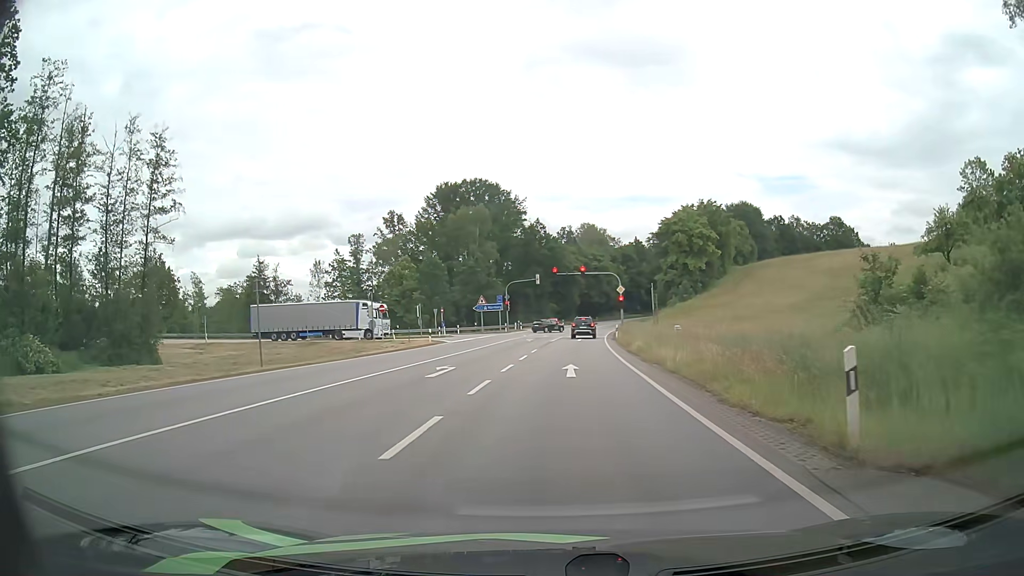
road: primary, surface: asphalt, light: Day
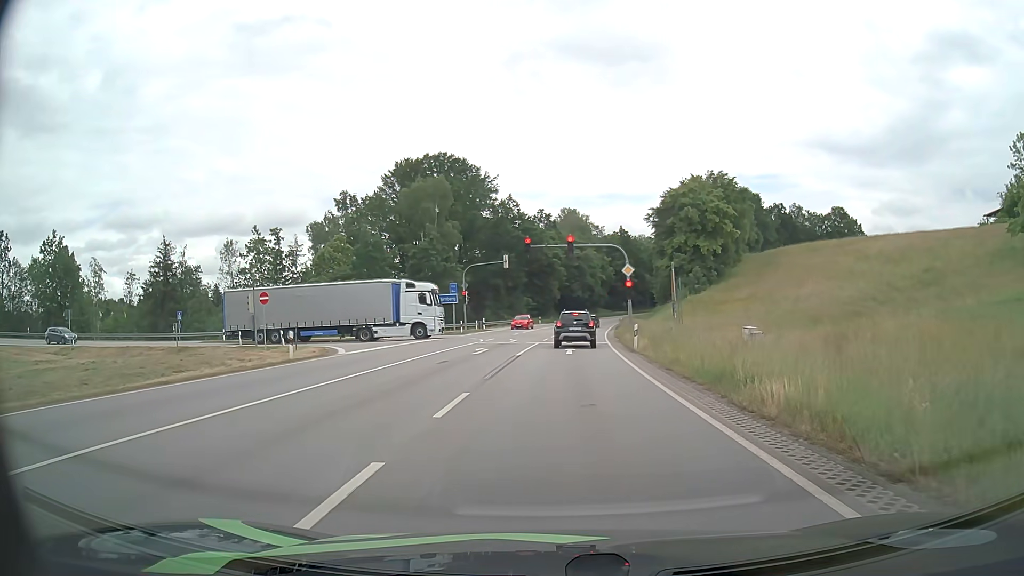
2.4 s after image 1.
(+0.5, +20.8) m; +2°
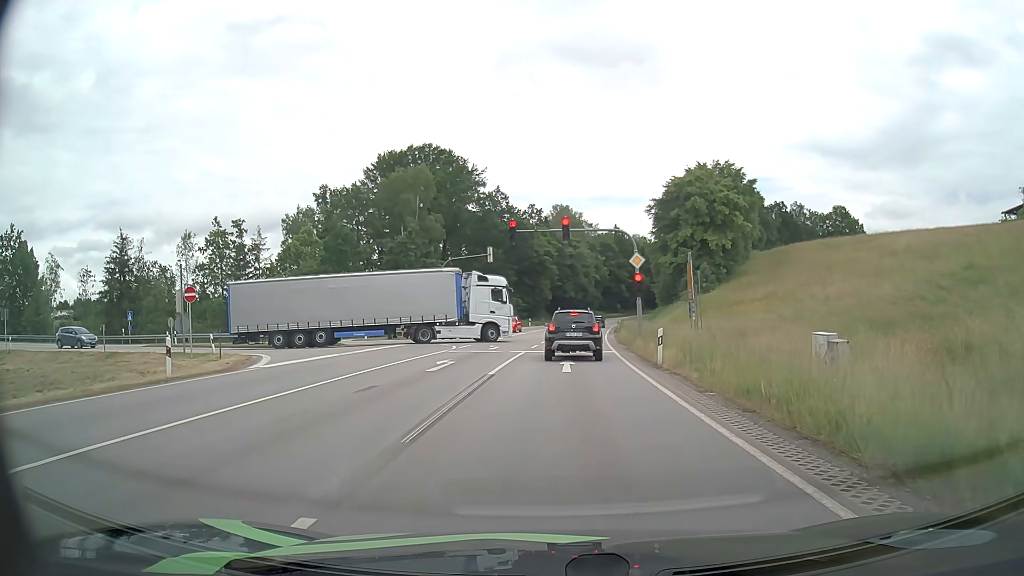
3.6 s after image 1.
(0.0, +7.6) m; +1°
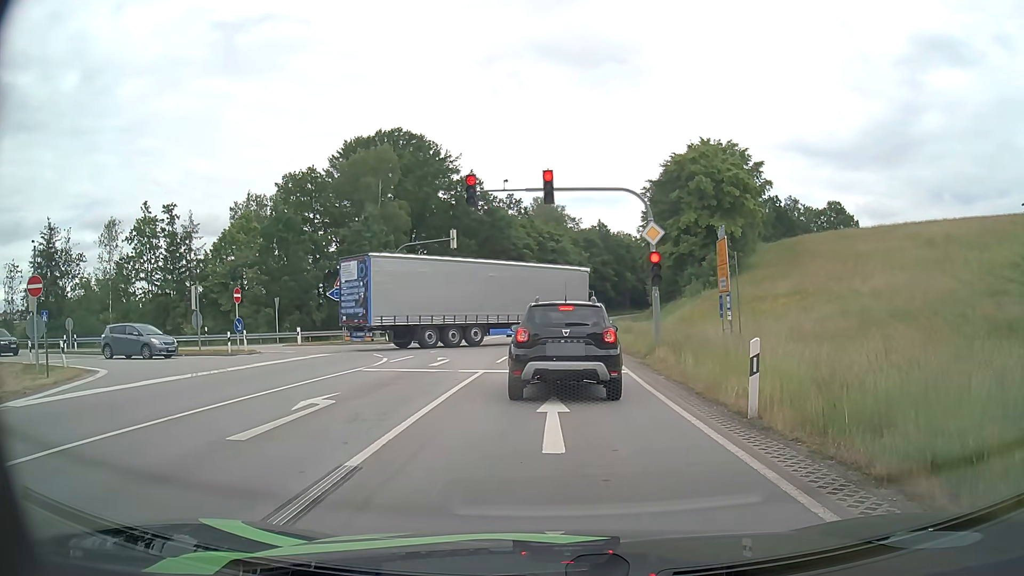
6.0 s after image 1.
(+0.2, +9.9) m; +1°
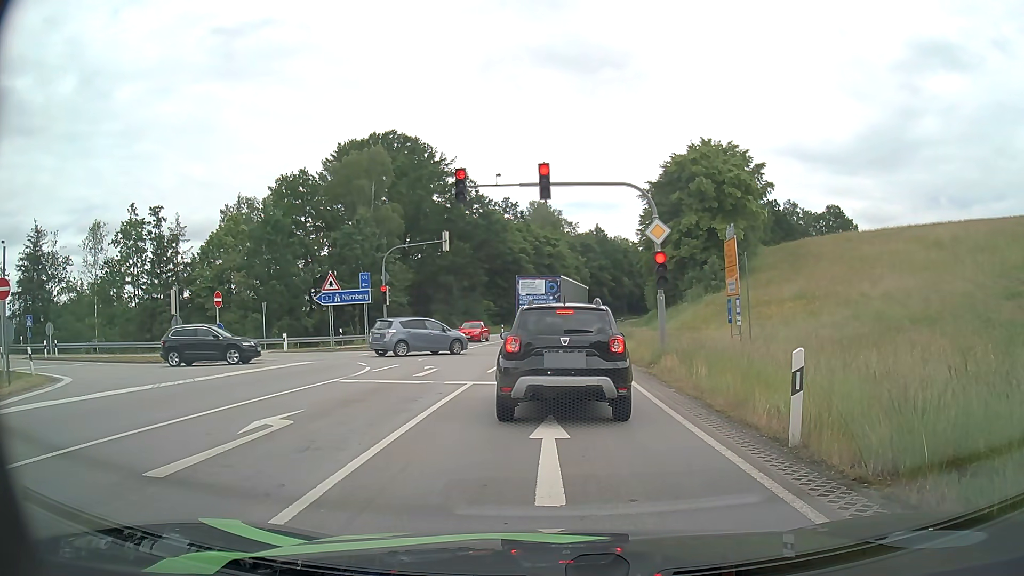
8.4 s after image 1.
(0.0, +1.6) m; +1°
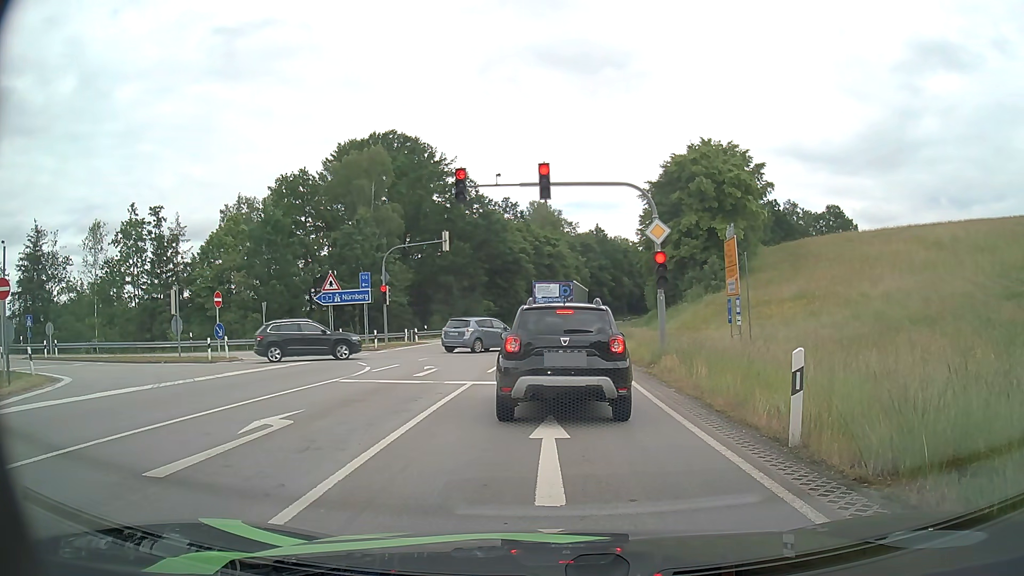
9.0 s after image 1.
(0.0, 0.0) m; 0°
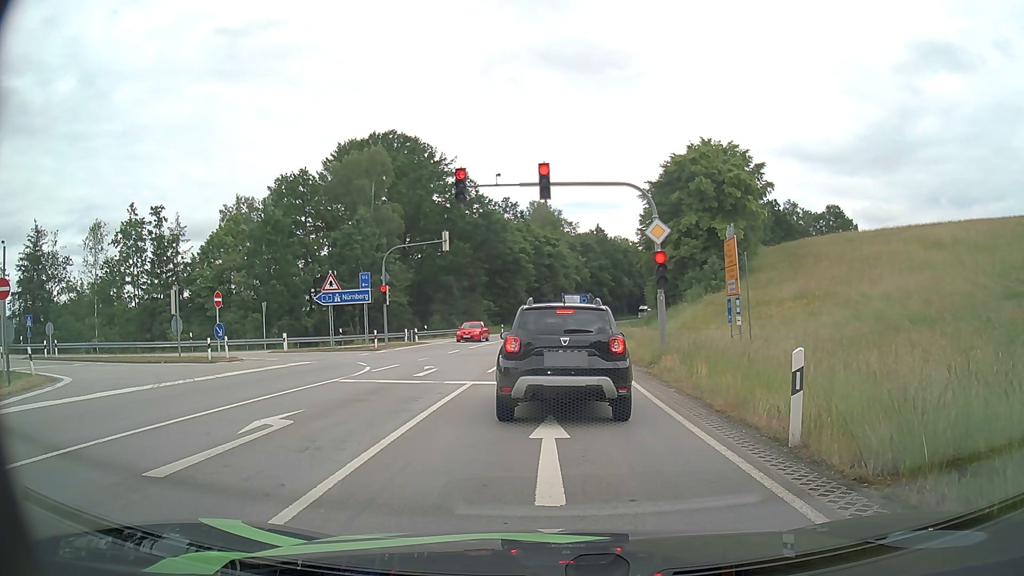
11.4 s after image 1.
(0.0, 0.0) m; 0°
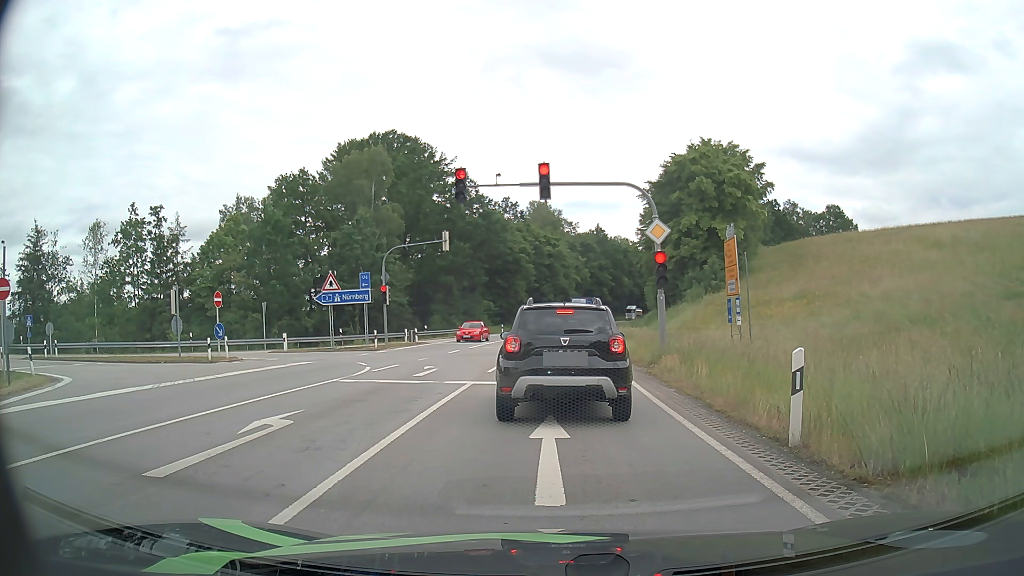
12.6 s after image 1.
(0.0, 0.0) m; 0°
(0, +10) (0, +20) (+1, +30) (+1, +40) (+2, +50) (+3, +60) (+3, +70) (+5, +80) (+6, +90) (+7, +100) m
